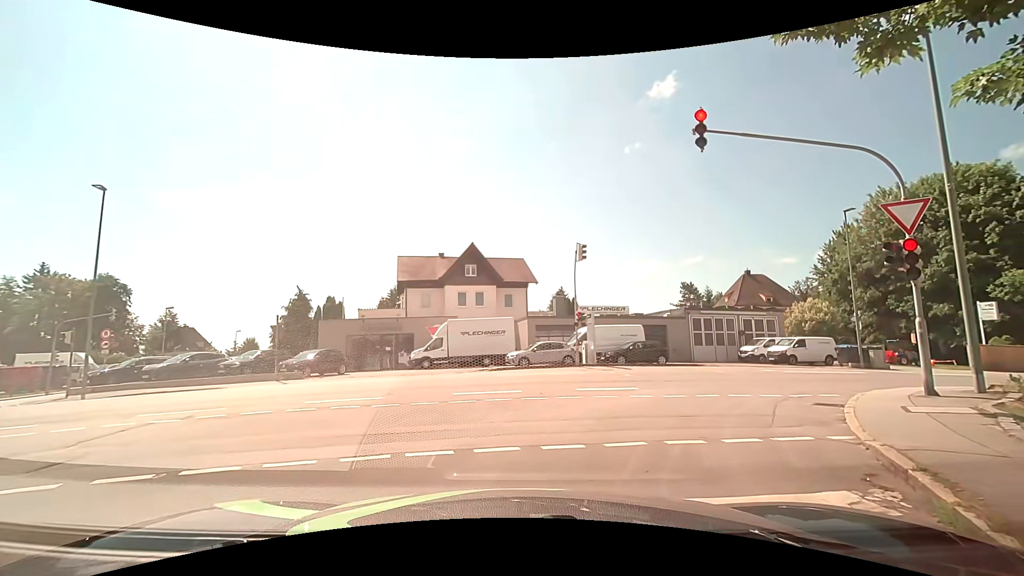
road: residential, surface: asphalt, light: Day
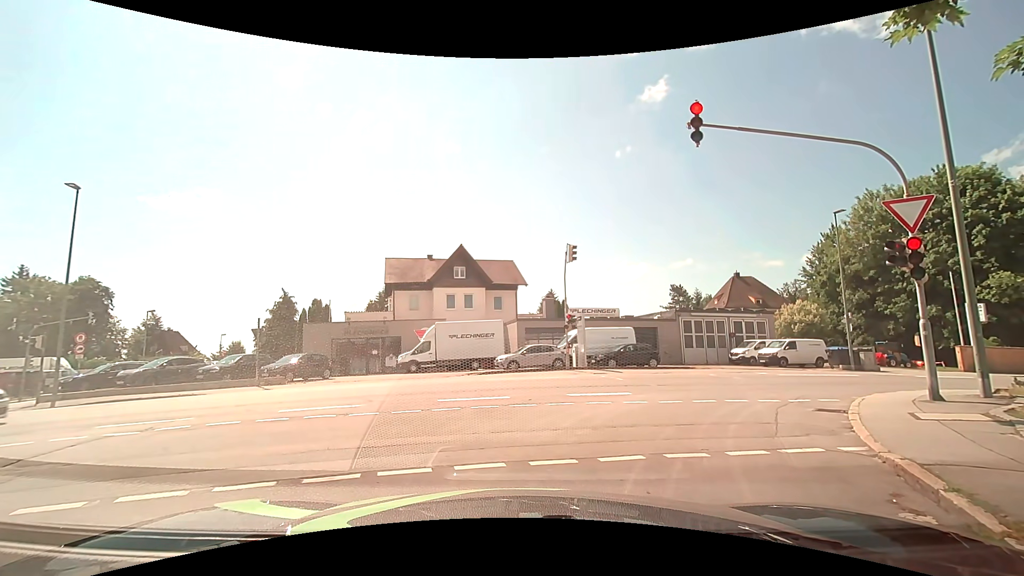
(0.0, +0.6) m; 0°
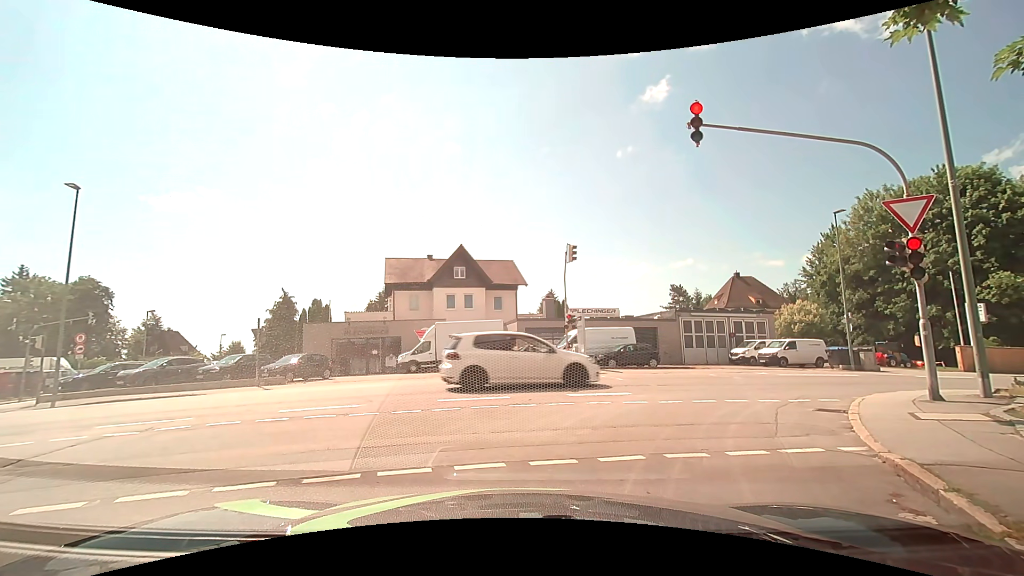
(0.0, 0.0) m; 0°
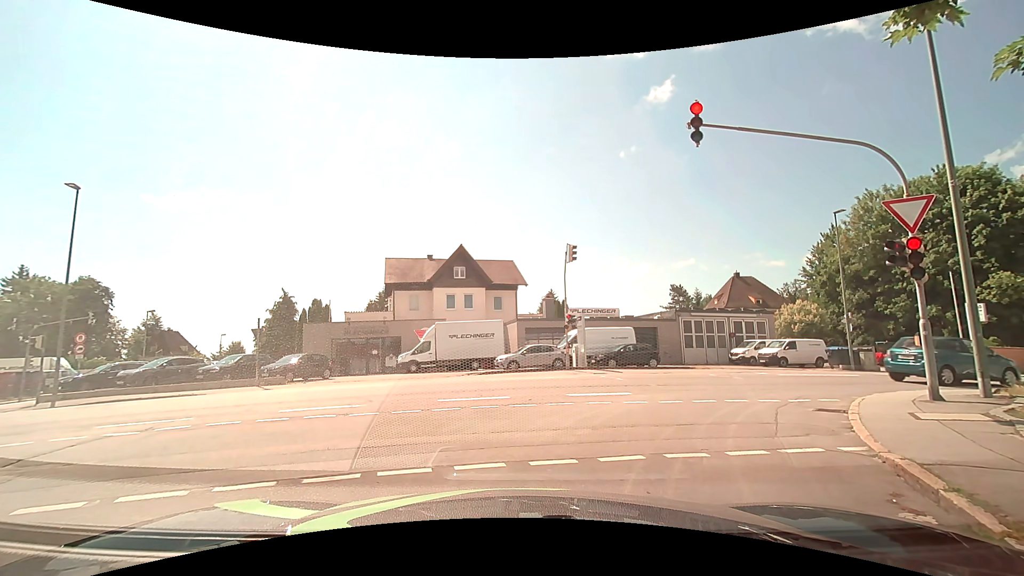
(0.0, 0.0) m; 0°
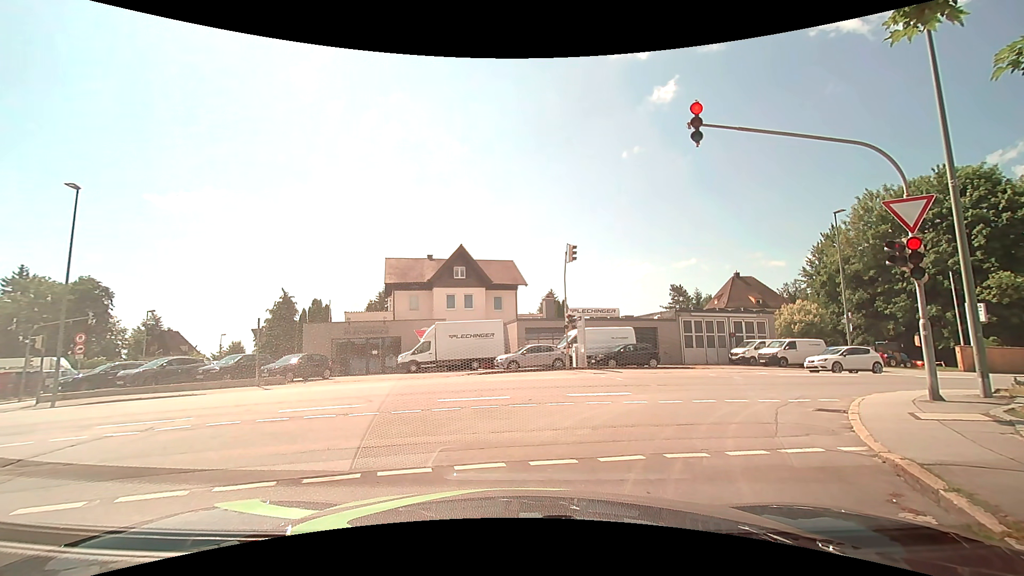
(0.0, 0.0) m; 0°
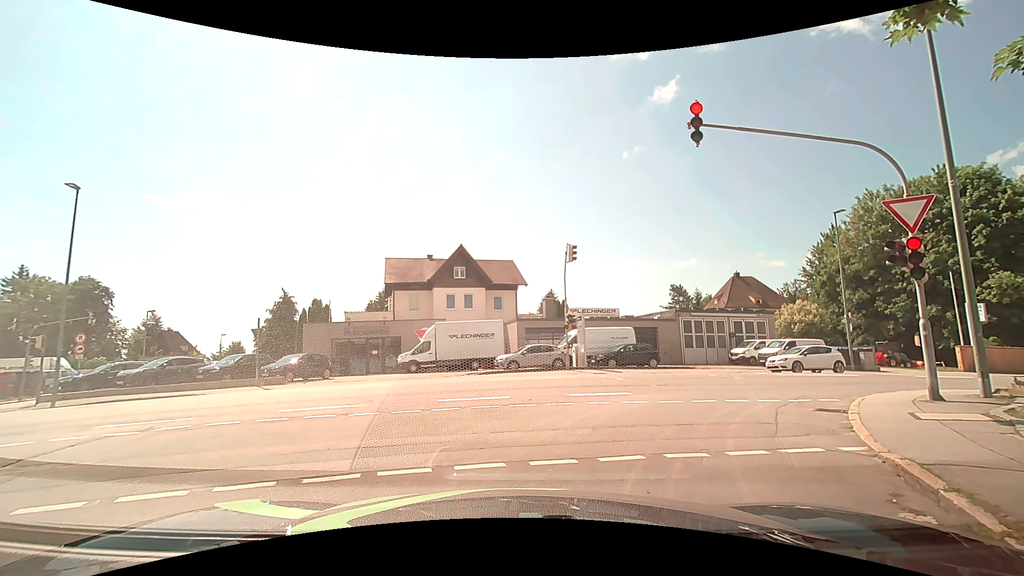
(0.0, 0.0) m; 0°
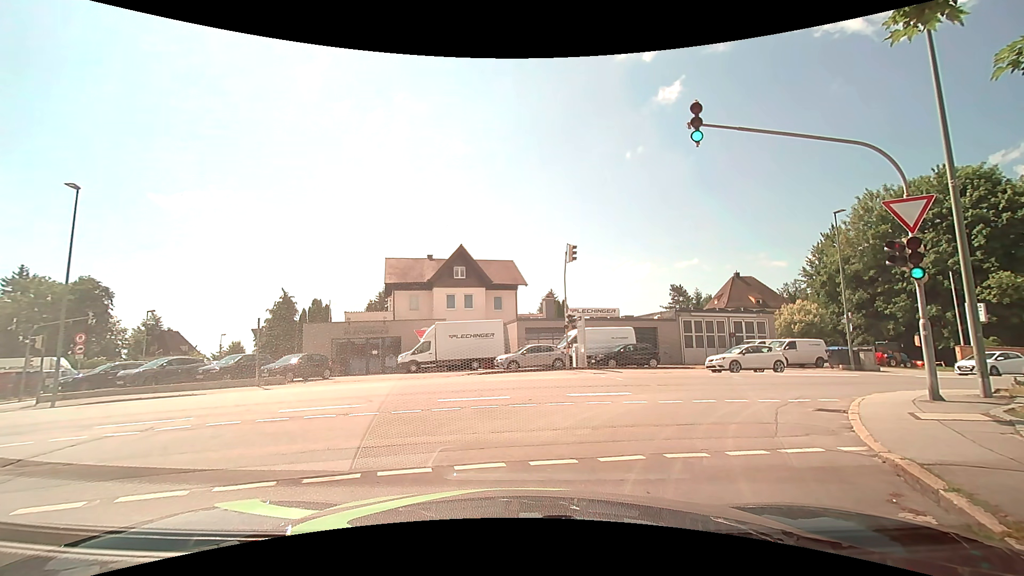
(0.0, 0.0) m; 0°
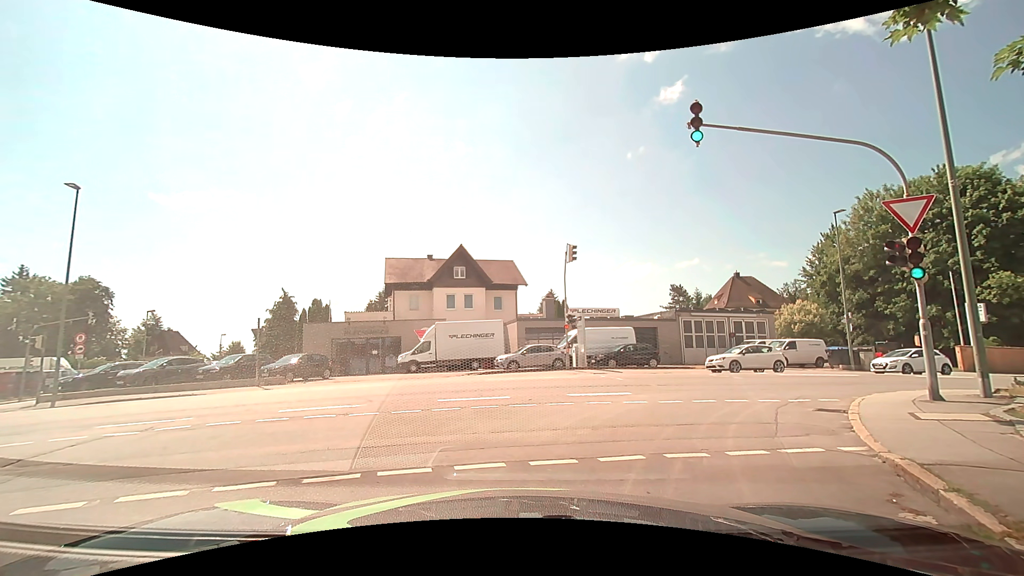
(0.0, 0.0) m; 0°
(+2, +10) (+9, +17) (+18, +20) (+28, +22) (+37, +25) (+47, +27) (+57, +29) (+67, +32) (+76, +34) (+86, +37) m
